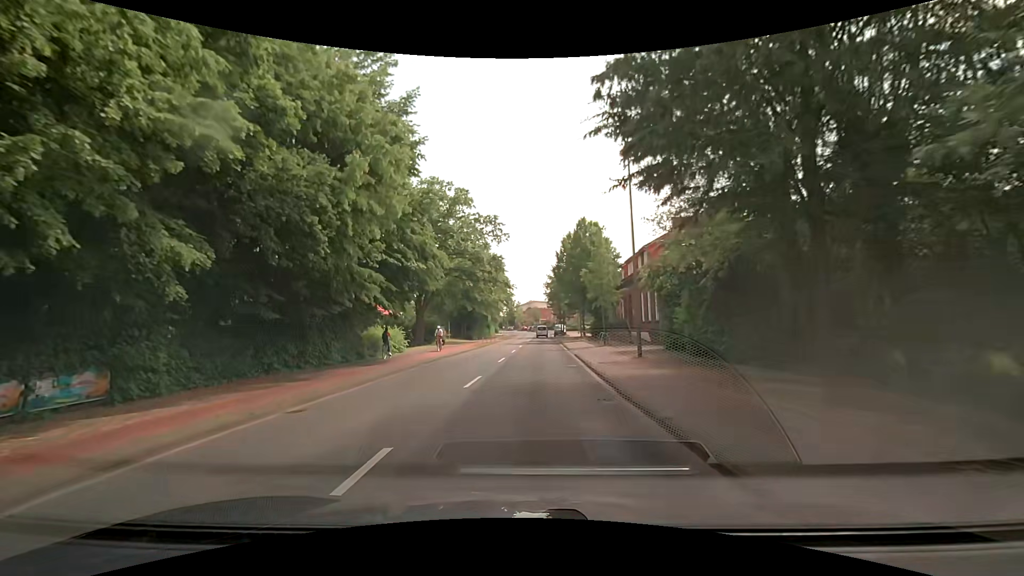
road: tertiary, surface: asphalt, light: Day
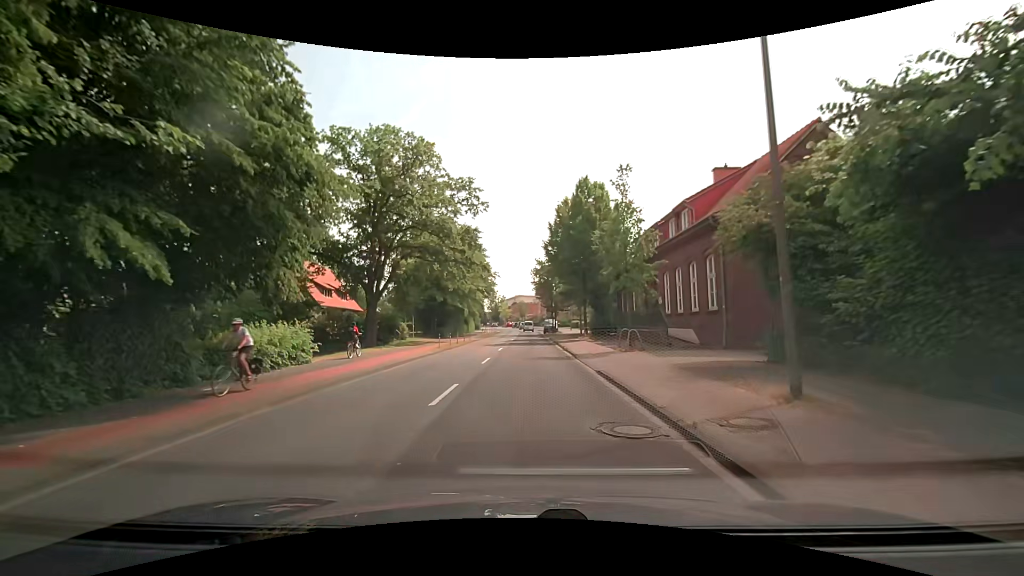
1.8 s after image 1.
(+0.2, +13.0) m; +2°
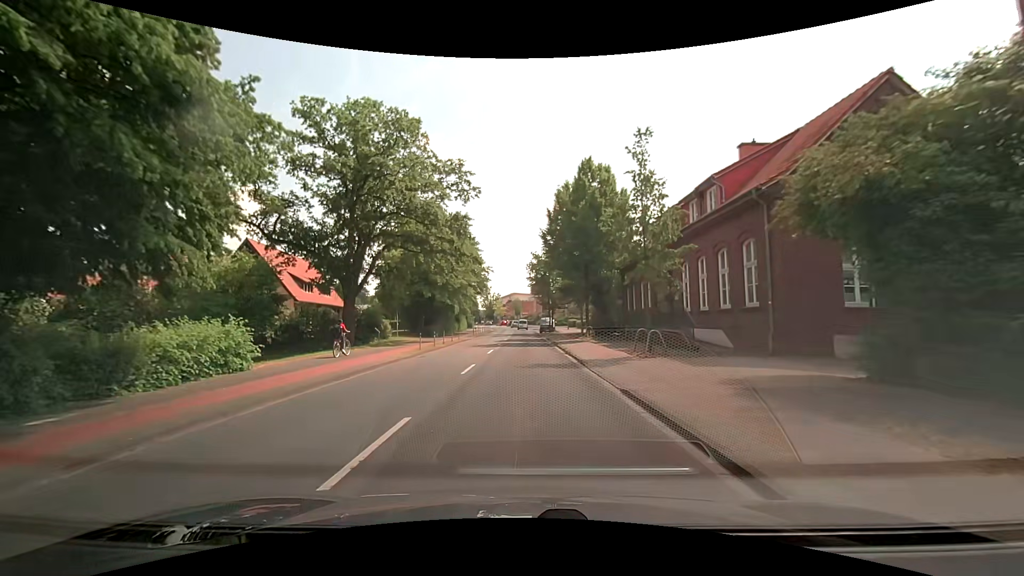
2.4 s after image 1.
(0.0, +4.4) m; +1°
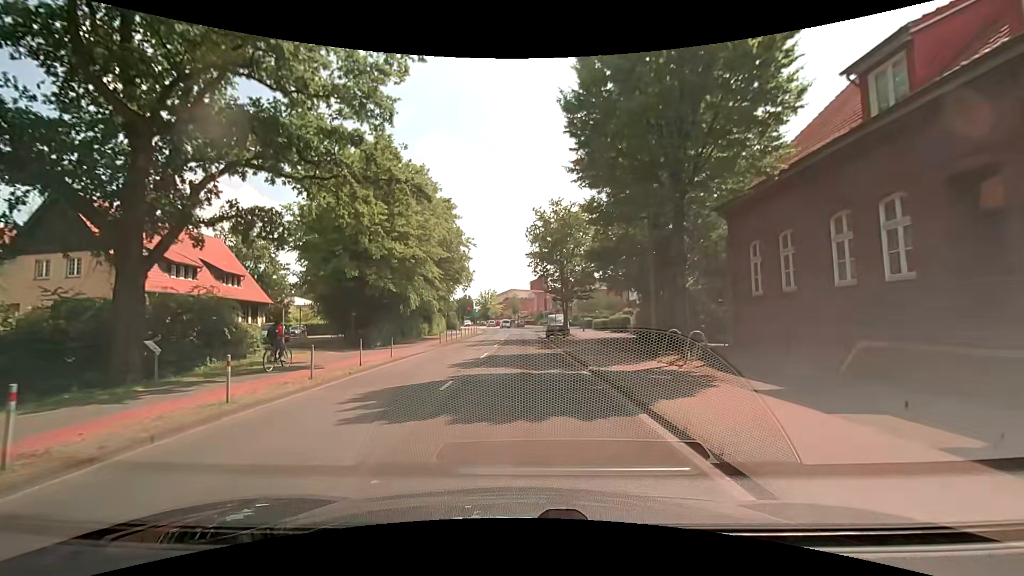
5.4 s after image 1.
(-0.1, +21.8) m; -1°
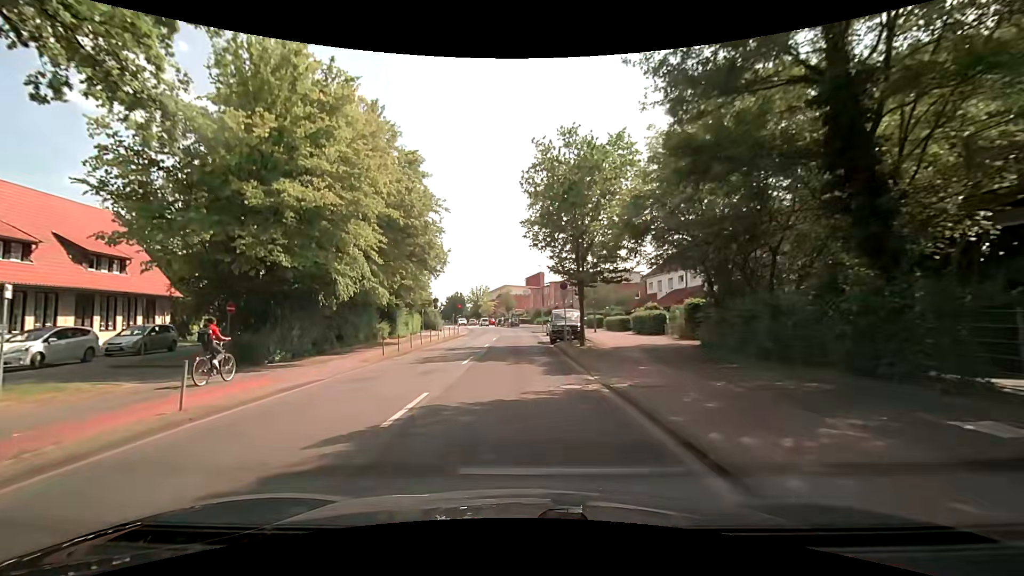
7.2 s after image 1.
(+0.2, +13.0) m; +1°
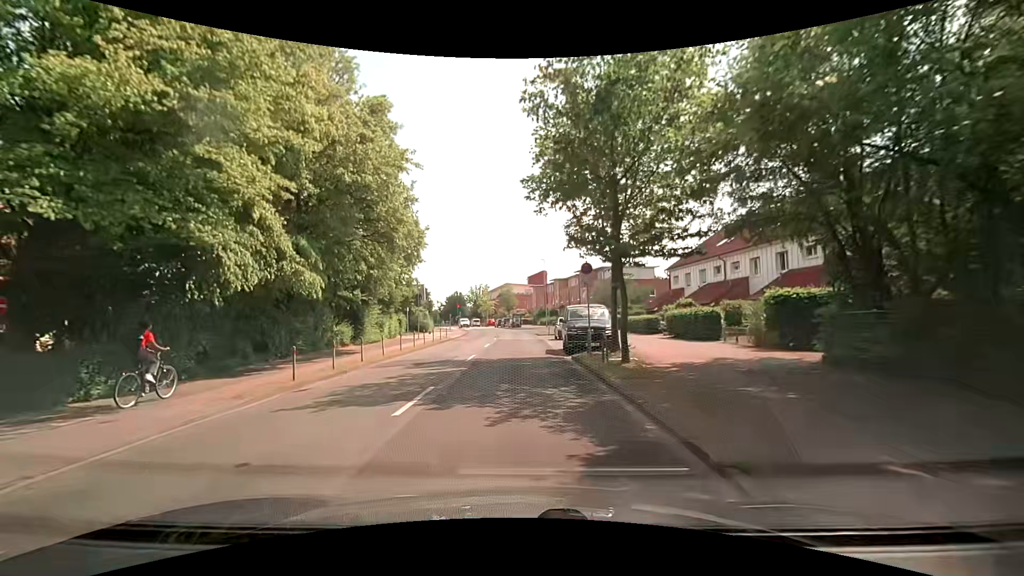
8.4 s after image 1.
(+0.1, +8.7) m; +1°
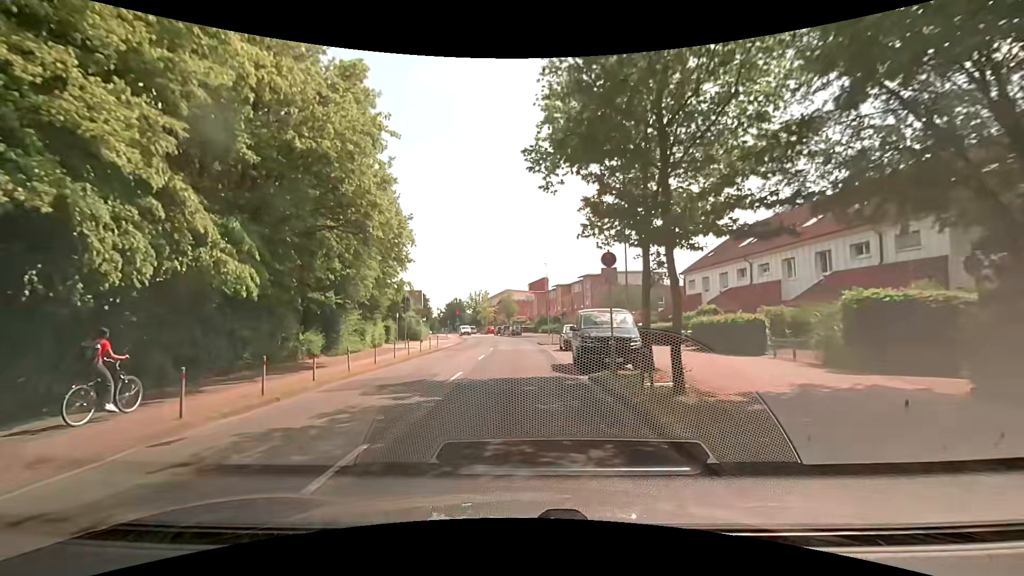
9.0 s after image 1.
(0.0, +4.3) m; 0°
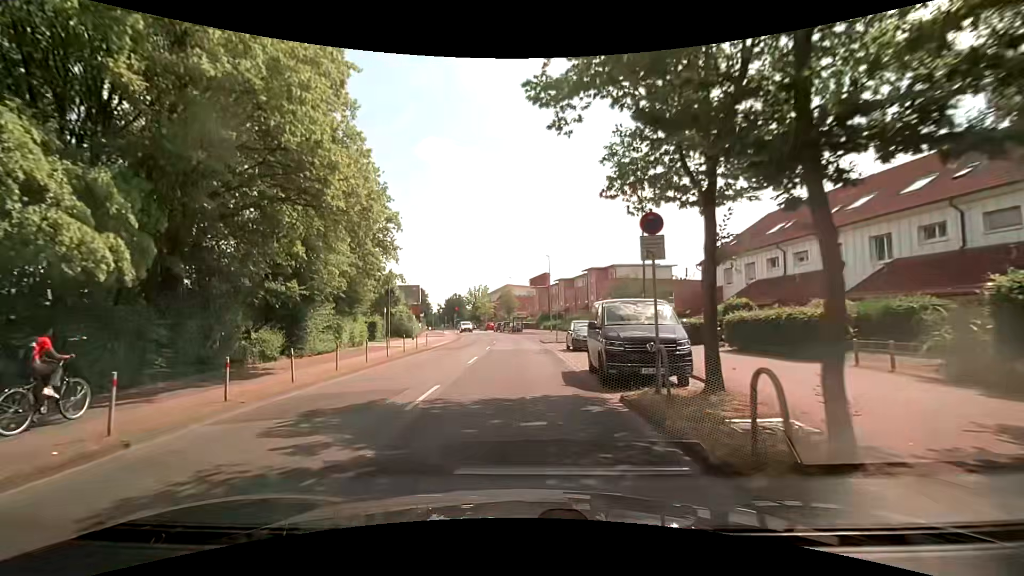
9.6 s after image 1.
(0.0, +4.3) m; 0°
(0, +10) (0, +20) (0, +30) (0, +40) (-1, +50) (-2, +60) (-3, +70) (-5, +80) (-7, +89) (-9, +99) m
